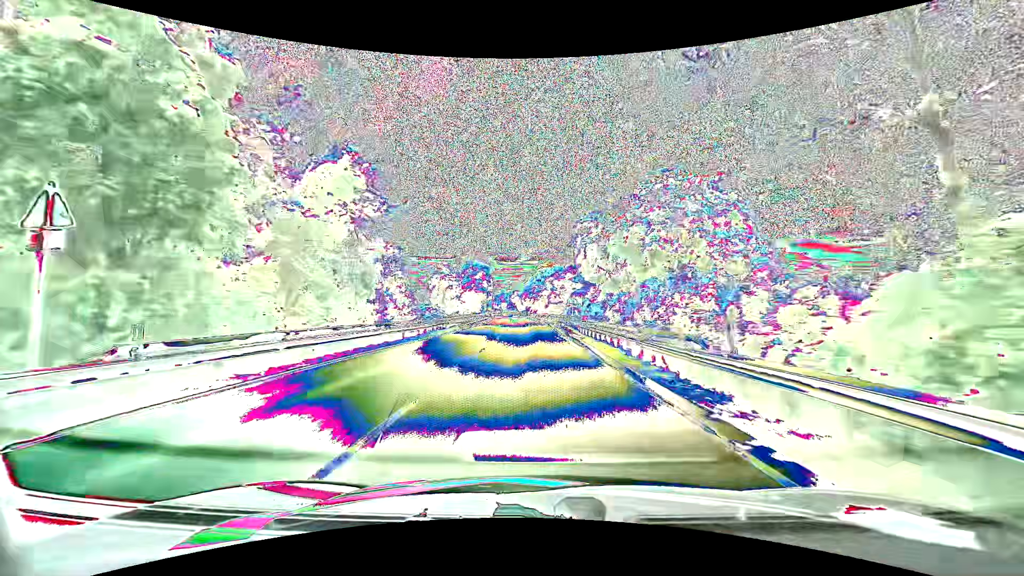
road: primary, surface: asphalt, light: Day
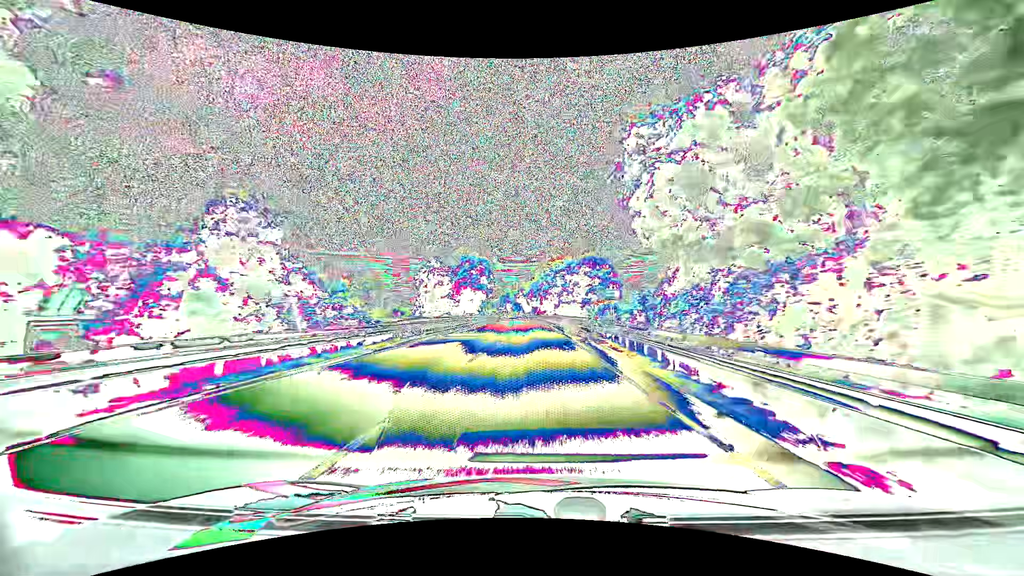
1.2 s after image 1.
(-0.2, +23.8) m; -1°
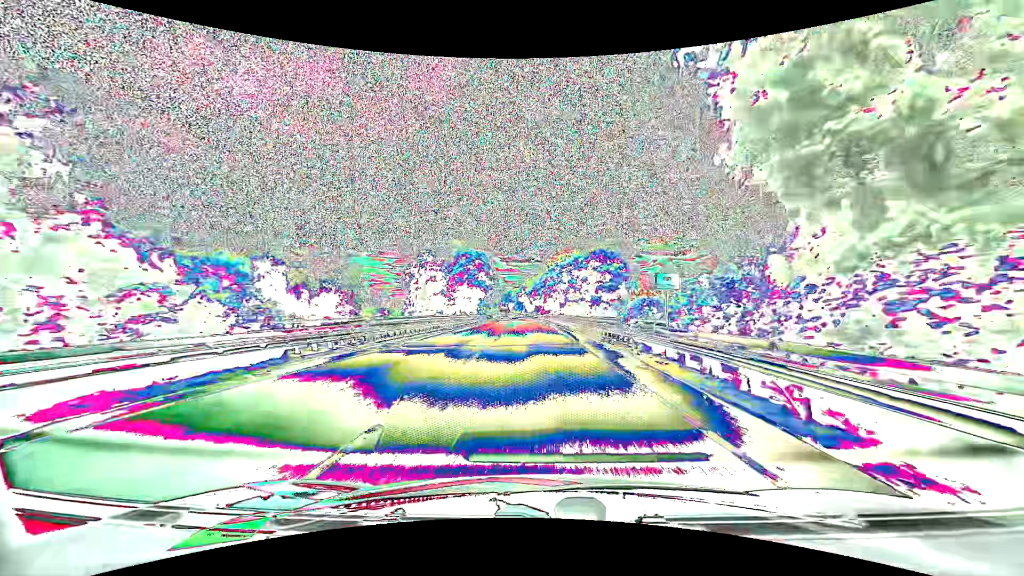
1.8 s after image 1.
(-0.1, +11.9) m; -1°
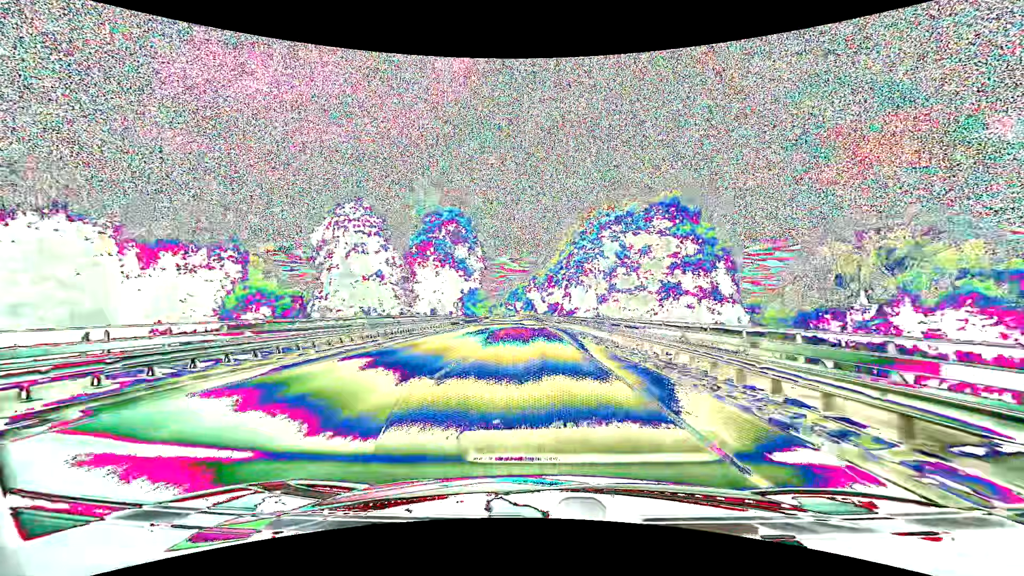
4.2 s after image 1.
(-0.5, +47.9) m; -1°
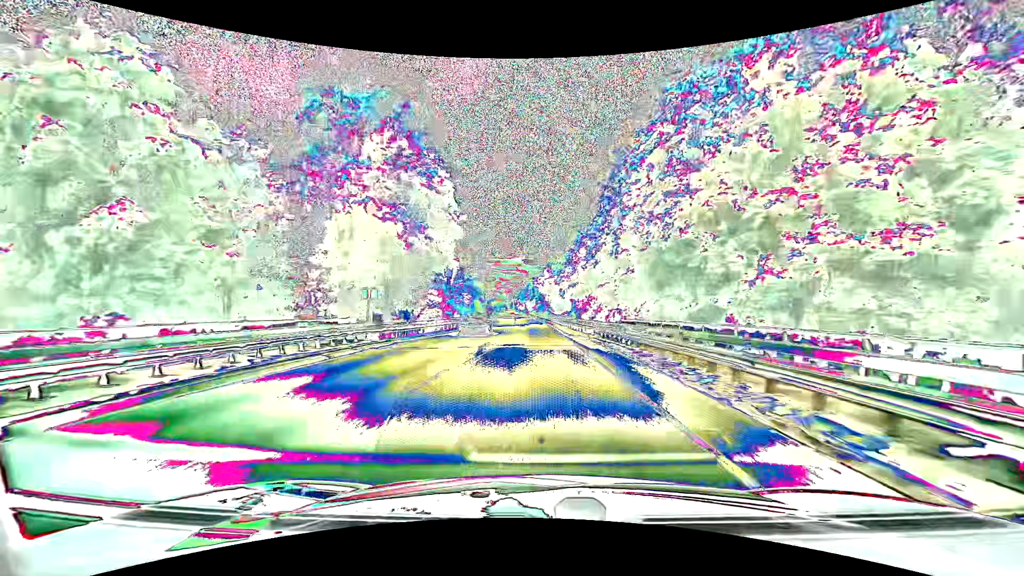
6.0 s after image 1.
(-0.4, +36.2) m; -2°
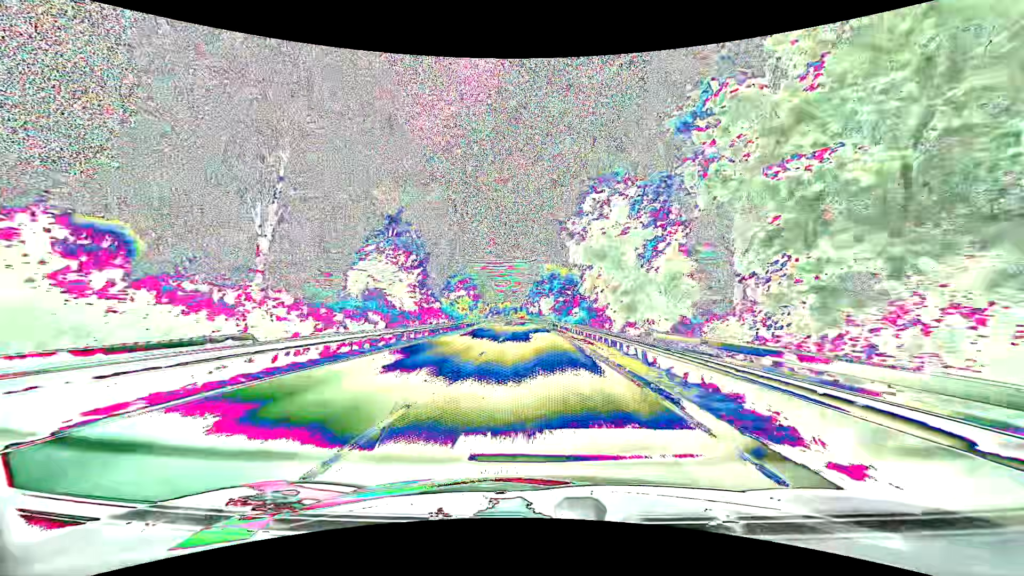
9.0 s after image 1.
(-1.1, +60.8) m; -2°
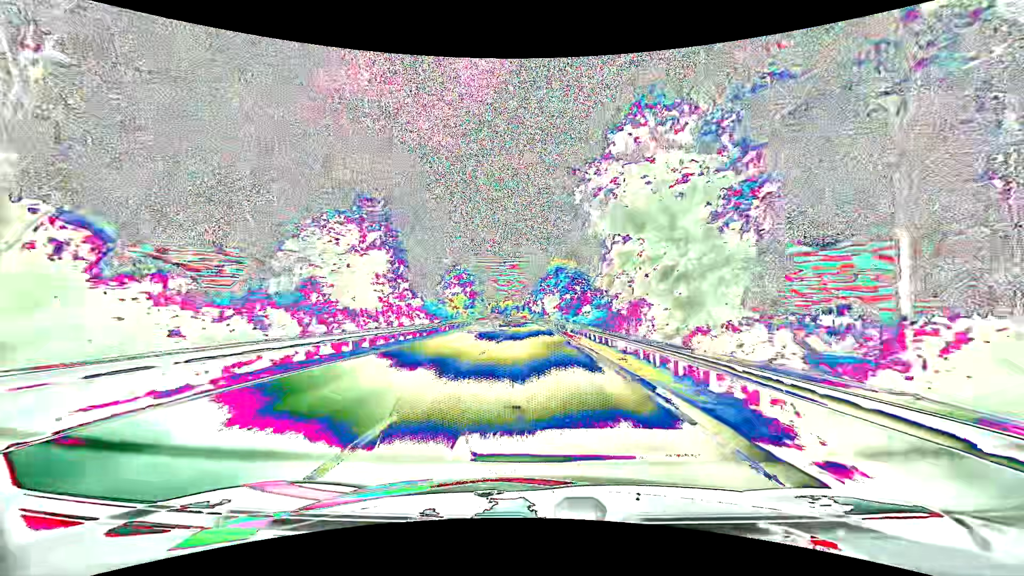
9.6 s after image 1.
(-0.1, +12.3) m; -1°
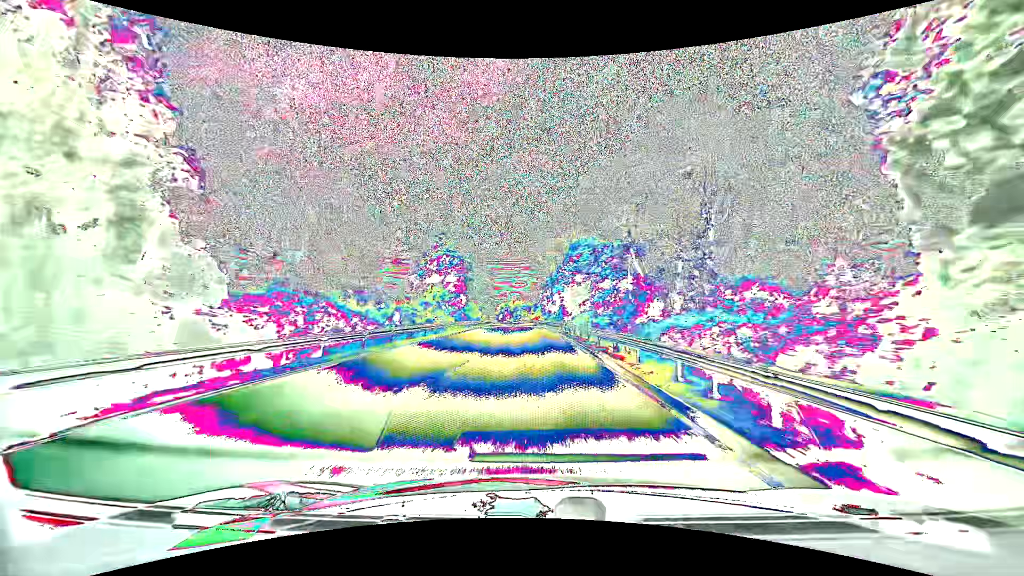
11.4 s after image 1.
(-0.5, +37.1) m; -2°
(0, +10) (0, +20) (0, +30) (-1, +40) (-1, +50) (-1, +60) (-2, +70) (-2, +80) (-2, +90) (-3, +100) m
